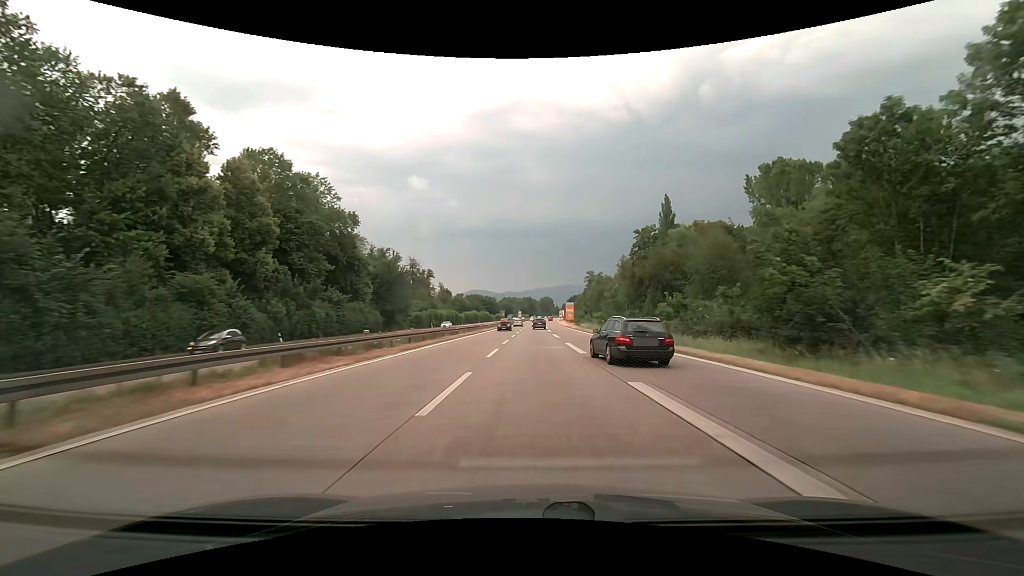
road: trunk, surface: asphalt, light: Day
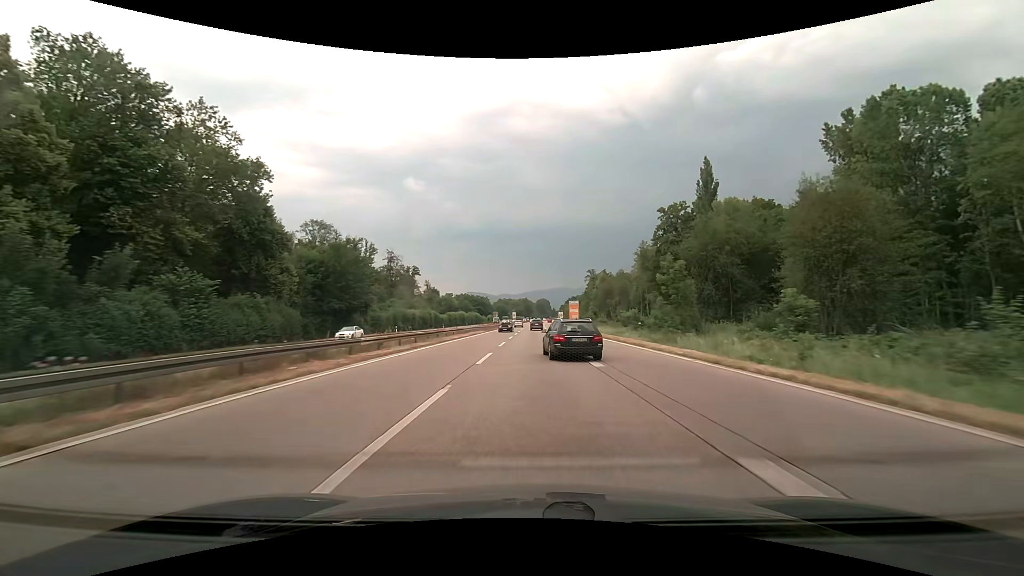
(+0.1, +26.1) m; 0°
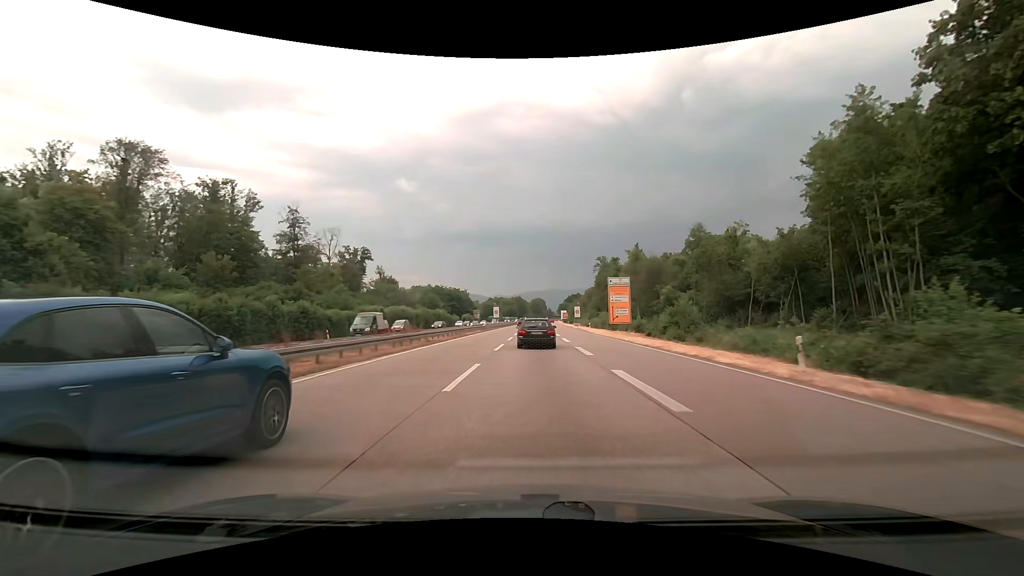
(+0.4, +67.6) m; +1°
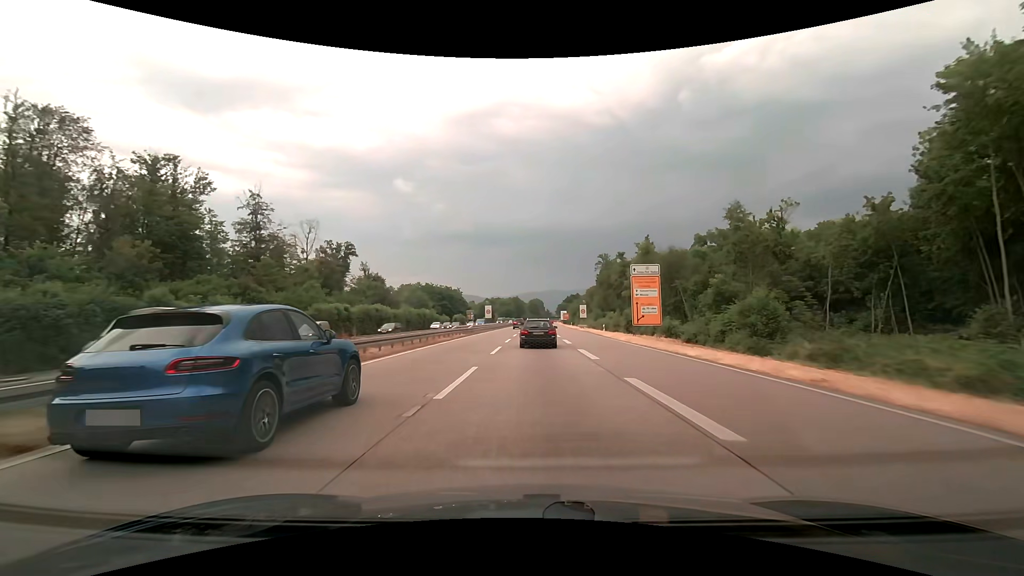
(+0.1, +13.7) m; 0°
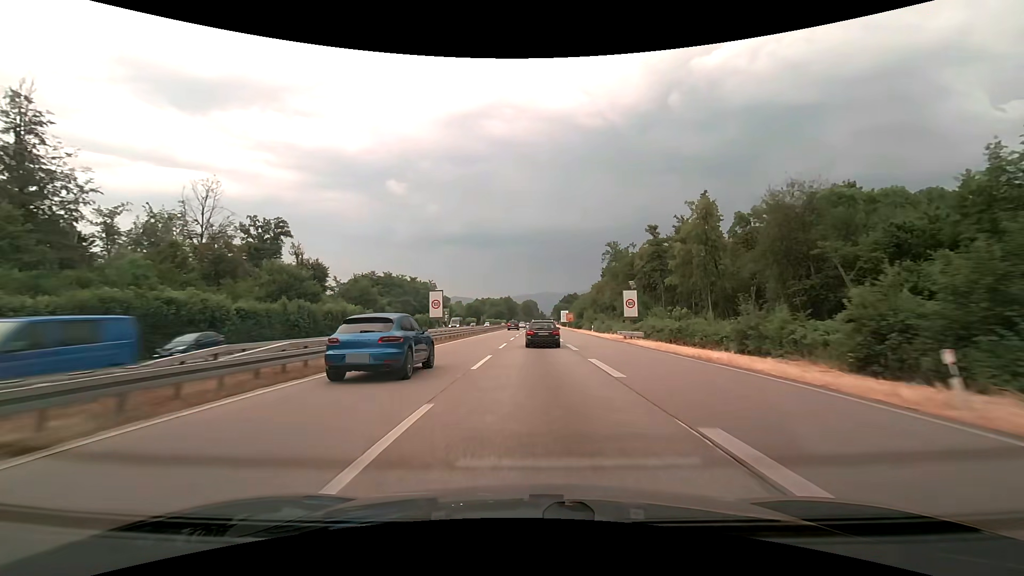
(+0.3, +41.5) m; +1°
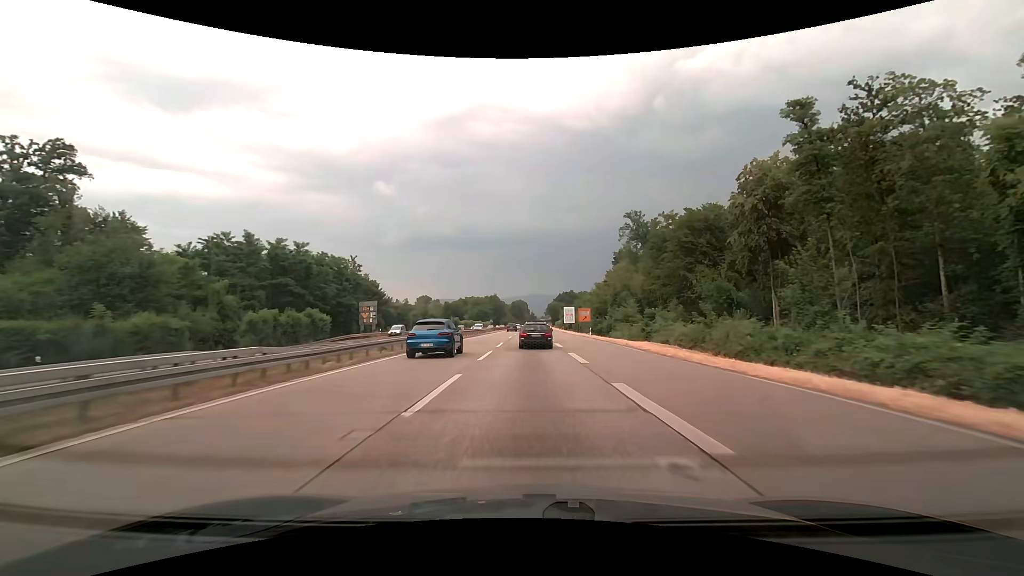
(+0.7, +55.2) m; +1°
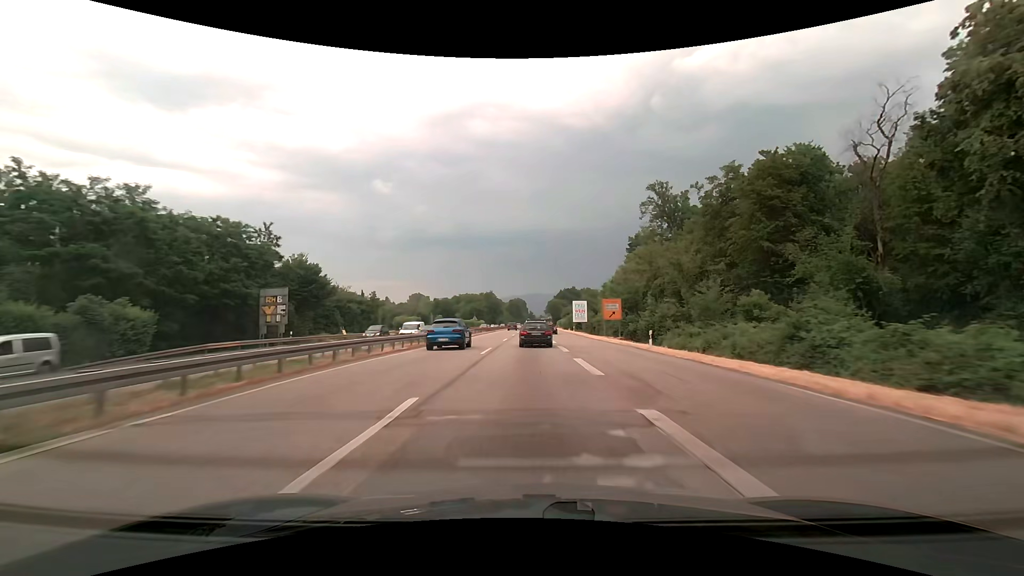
(+0.1, +27.6) m; 0°
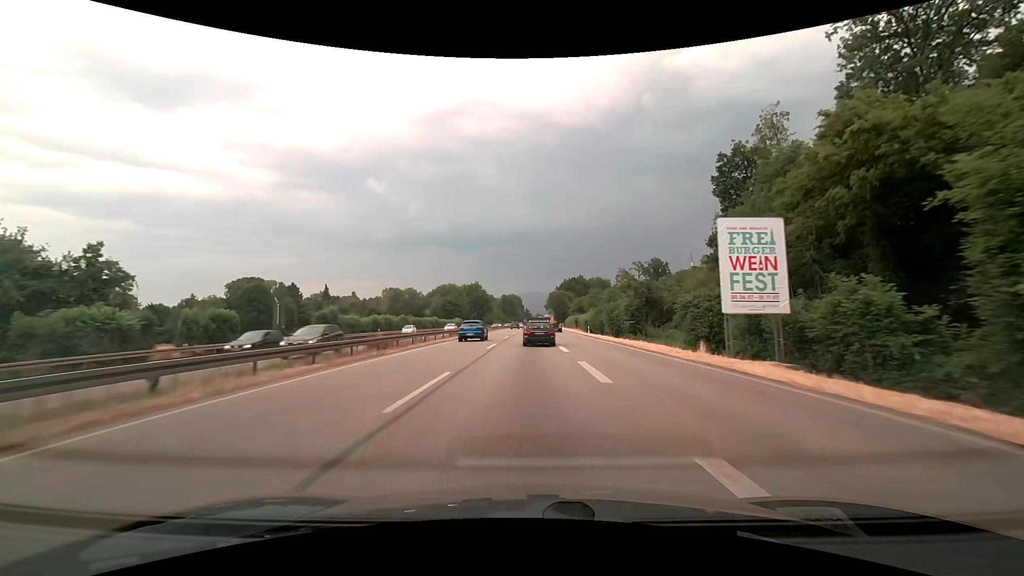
(+0.1, +69.7) m; 0°
(0, +10) (0, +20) (0, +30) (0, +40) (0, +50) (0, +60) (0, +70) (0, +80) (0, +90) (0, +100) m
